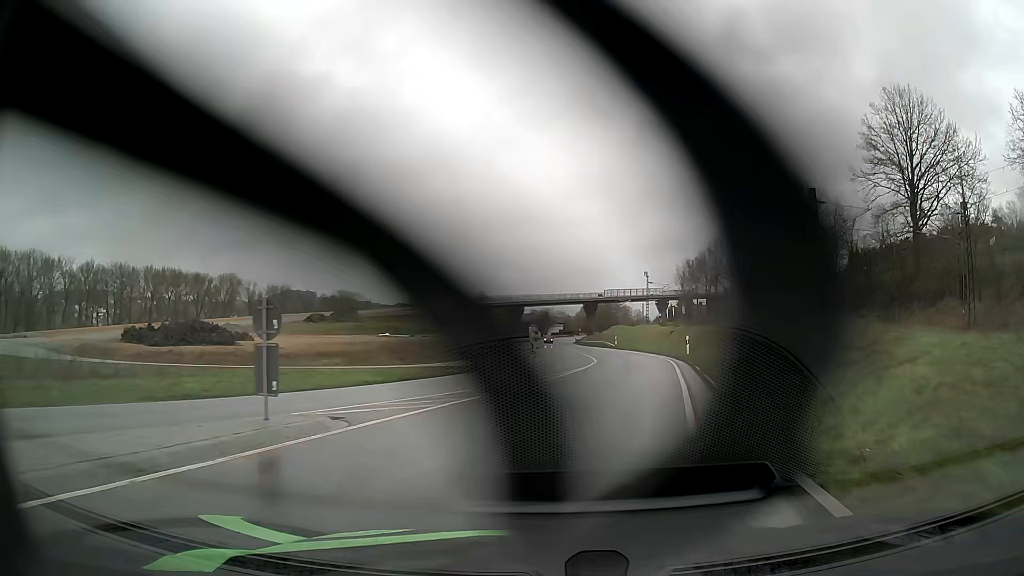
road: primary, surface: asphalt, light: Day
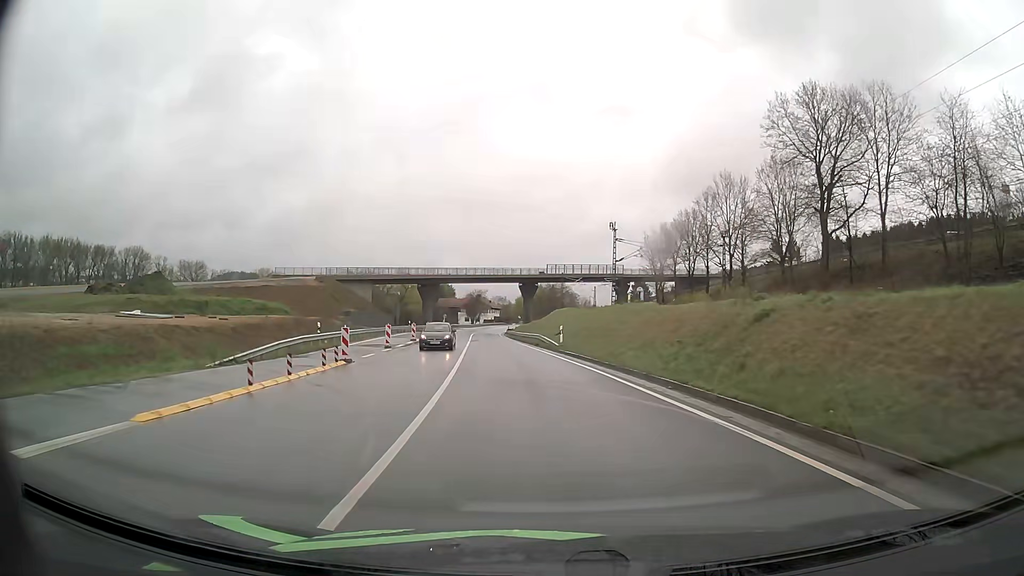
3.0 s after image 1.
(+4.1, +40.3) m; +5°
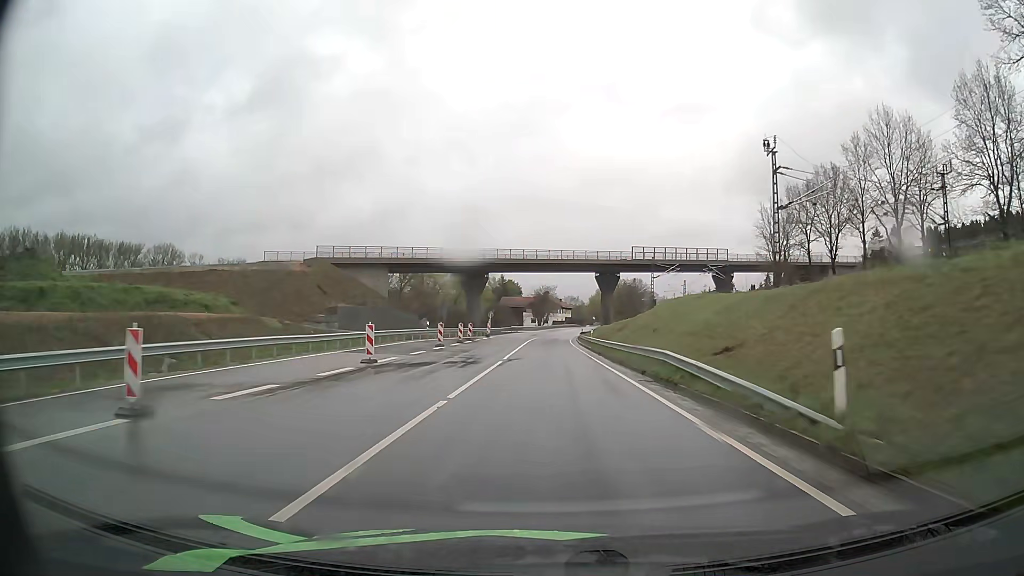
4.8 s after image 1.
(-1.7, +29.8) m; -6°
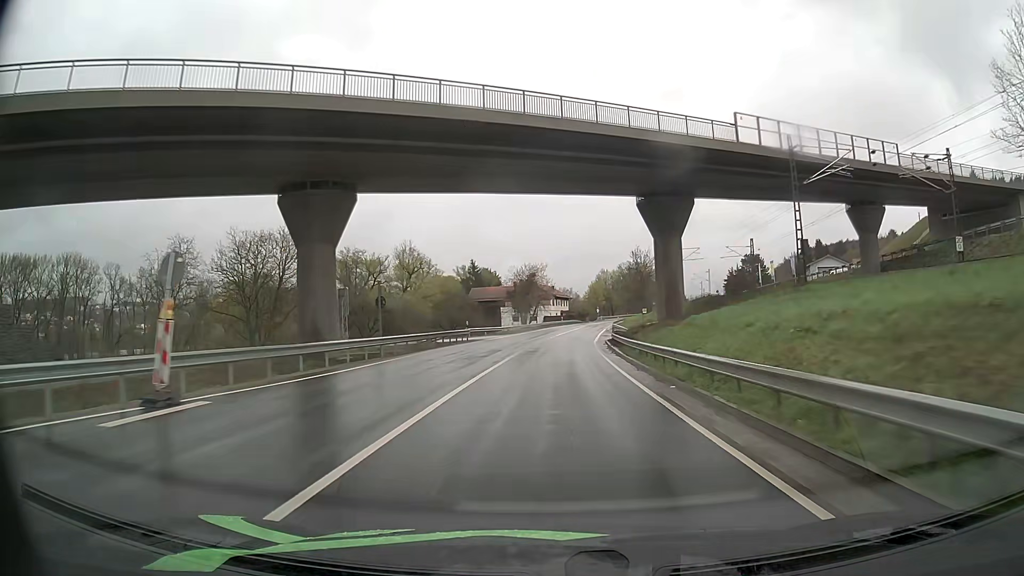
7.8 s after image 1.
(+0.2, +58.1) m; +1°
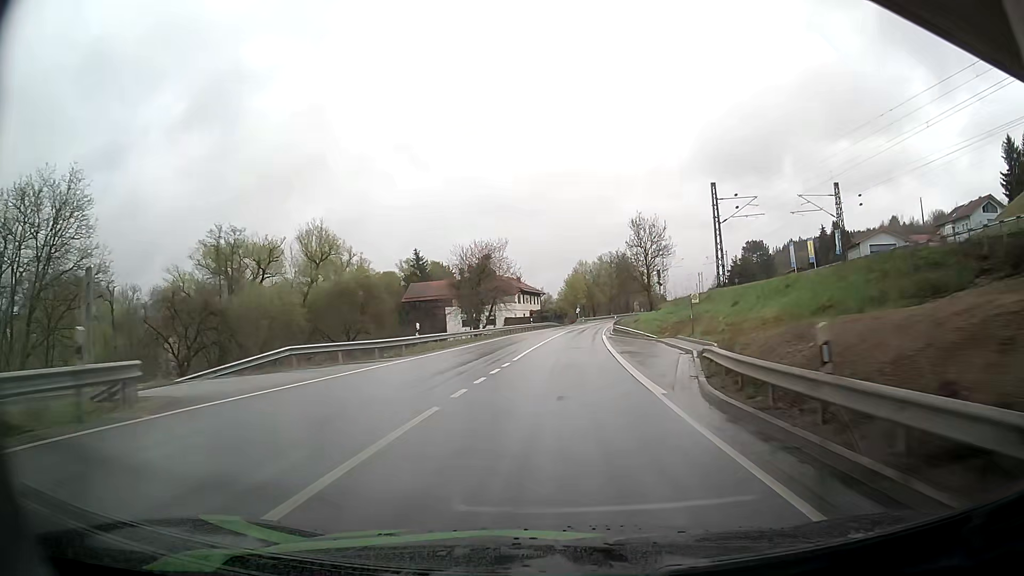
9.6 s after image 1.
(+0.9, +38.1) m; +3°
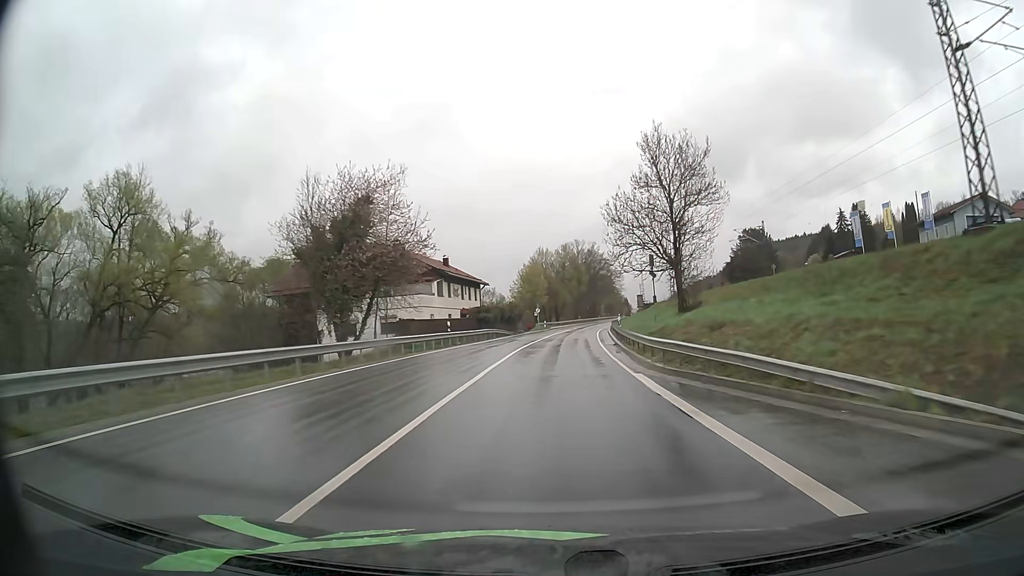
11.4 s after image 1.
(+0.6, +39.4) m; +3°
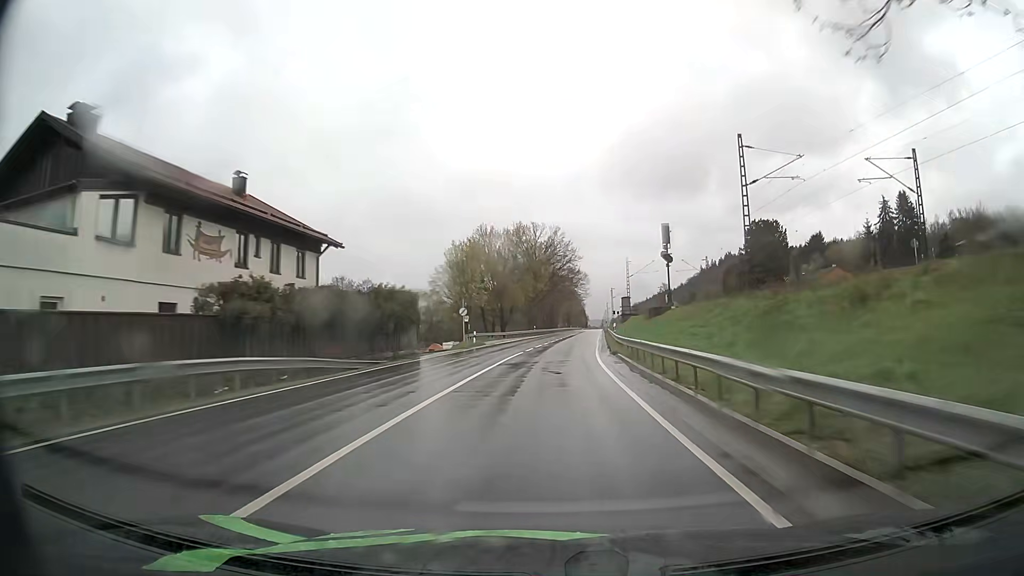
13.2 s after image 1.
(+1.2, +40.9) m; +4°
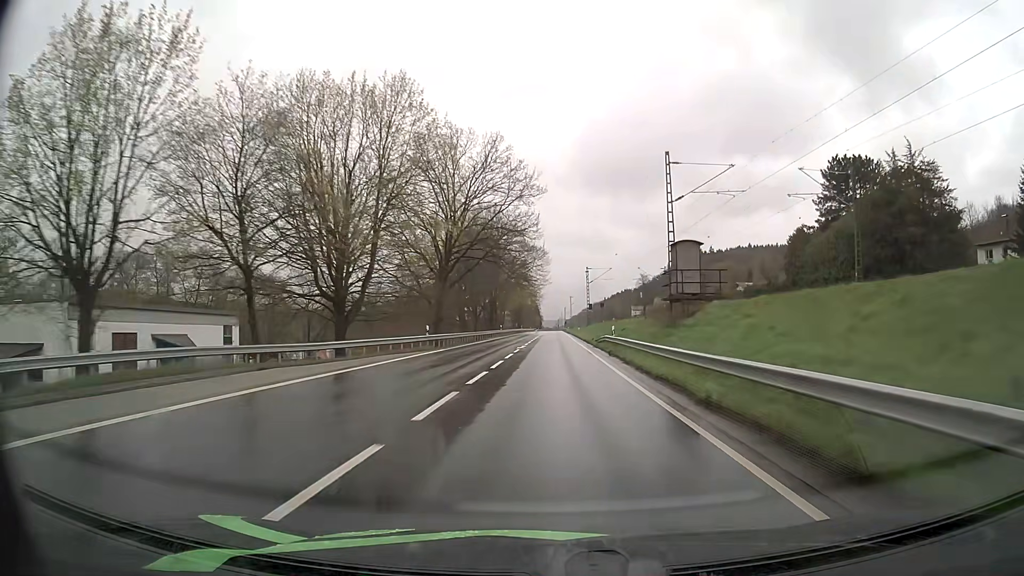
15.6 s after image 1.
(+2.6, +57.5) m; +4°
(0, +10) (0, +20) (0, +30) (0, +40) (+1, +50) (+1, +60) (+1, +70) (+1, +80) (+1, +90) (+1, +100) m
